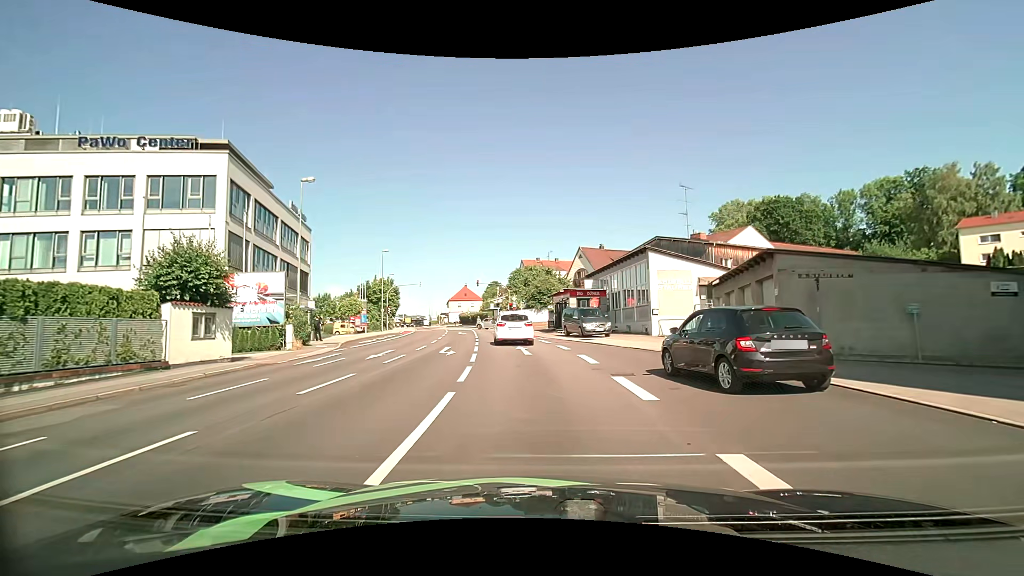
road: tertiary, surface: asphalt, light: Day
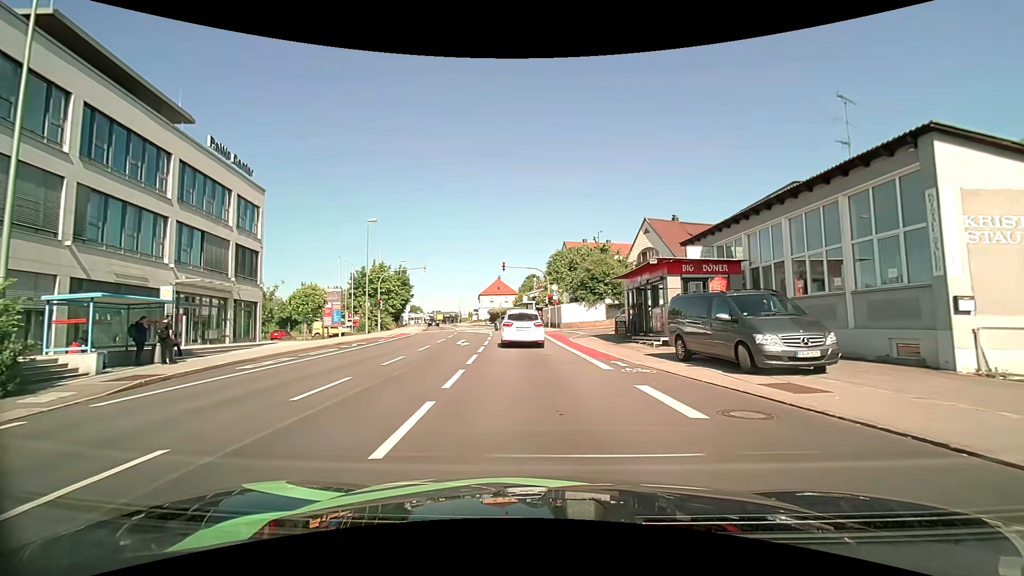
(-0.8, +19.3) m; -4°
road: tertiary_link
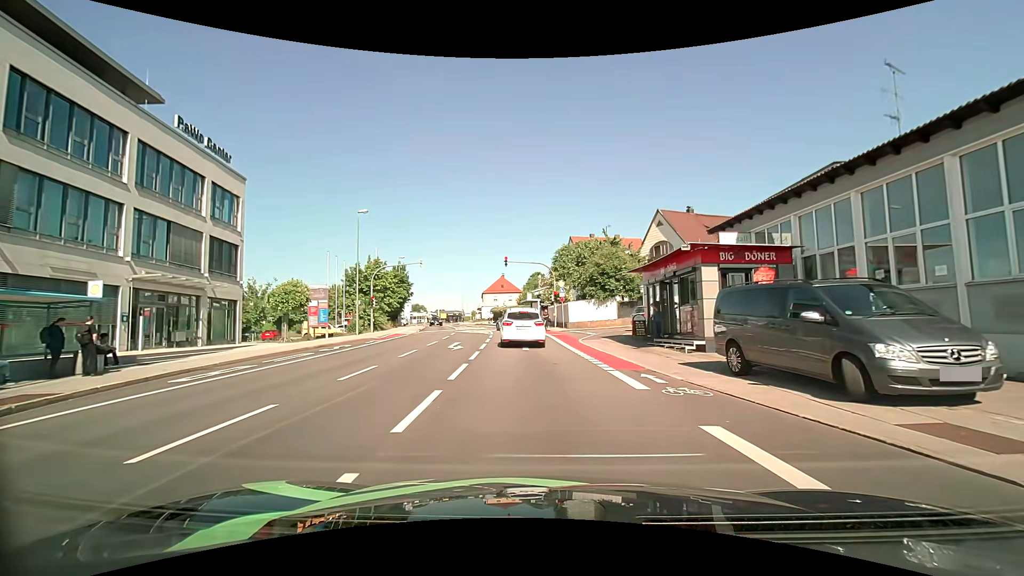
(0.0, +3.5) m; -1°
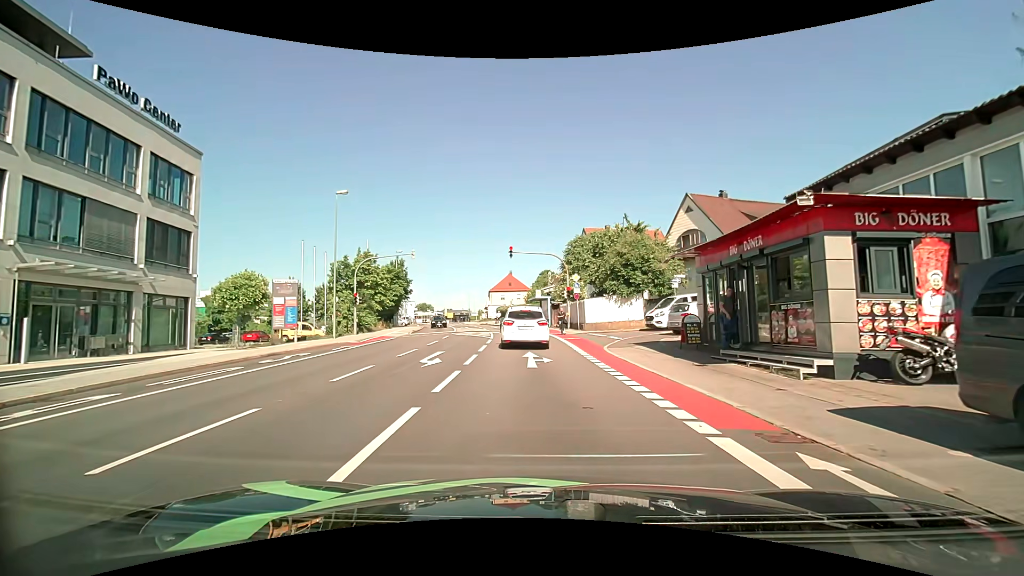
(-0.1, +6.3) m; -1°
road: tertiary
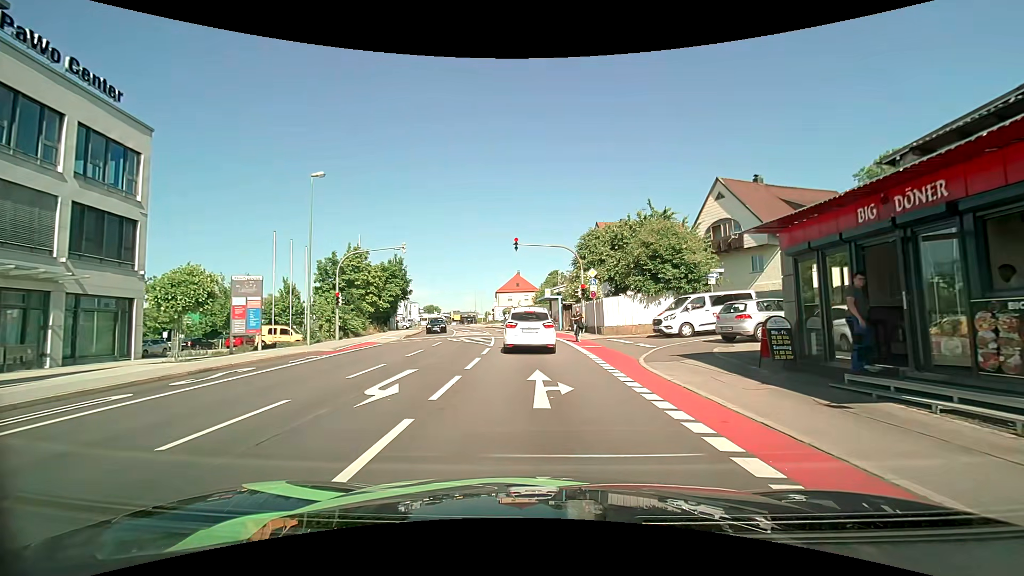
(-0.1, +5.1) m; -2°
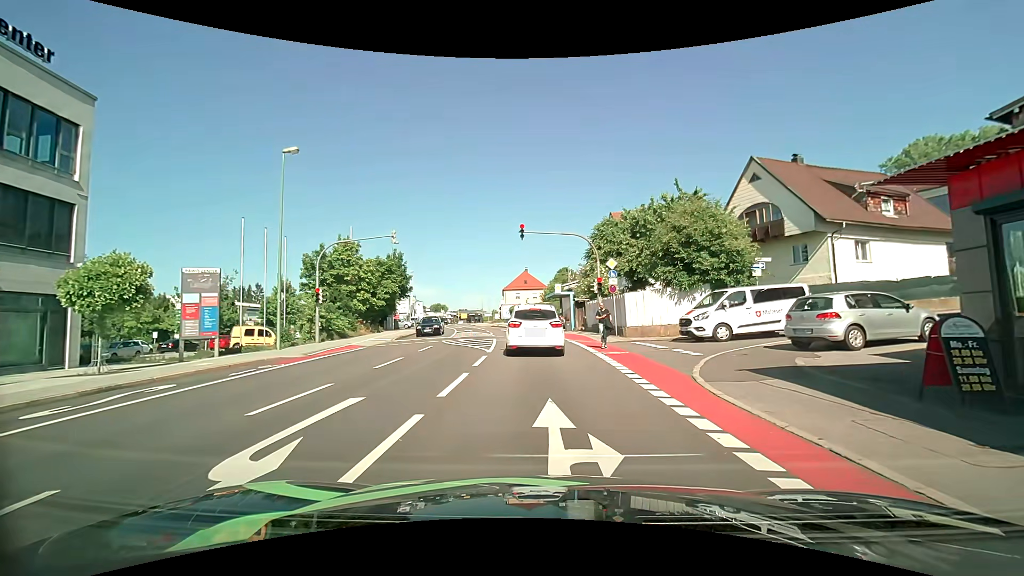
(0.0, +4.4) m; -1°
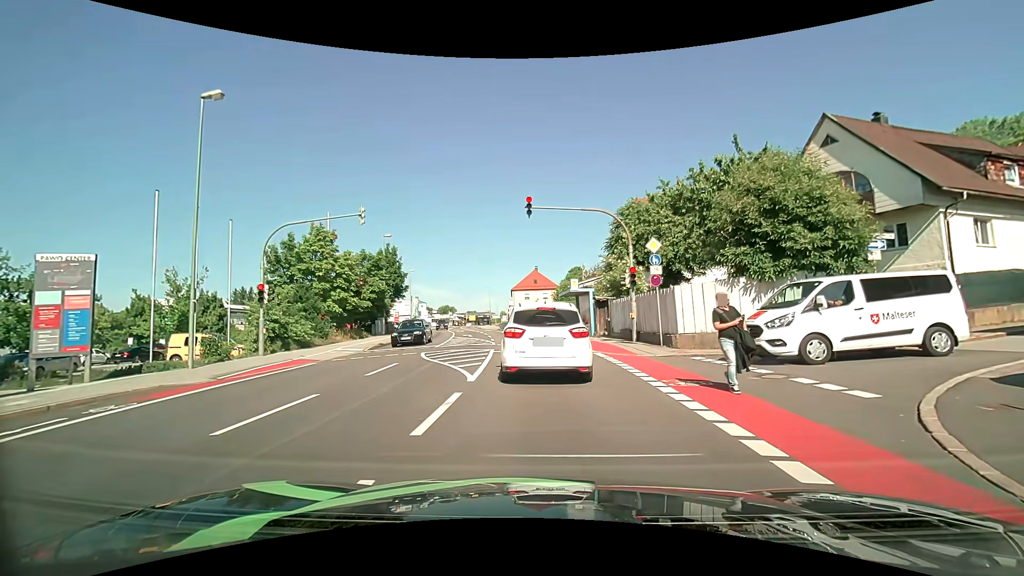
(0.0, +7.0) m; +1°
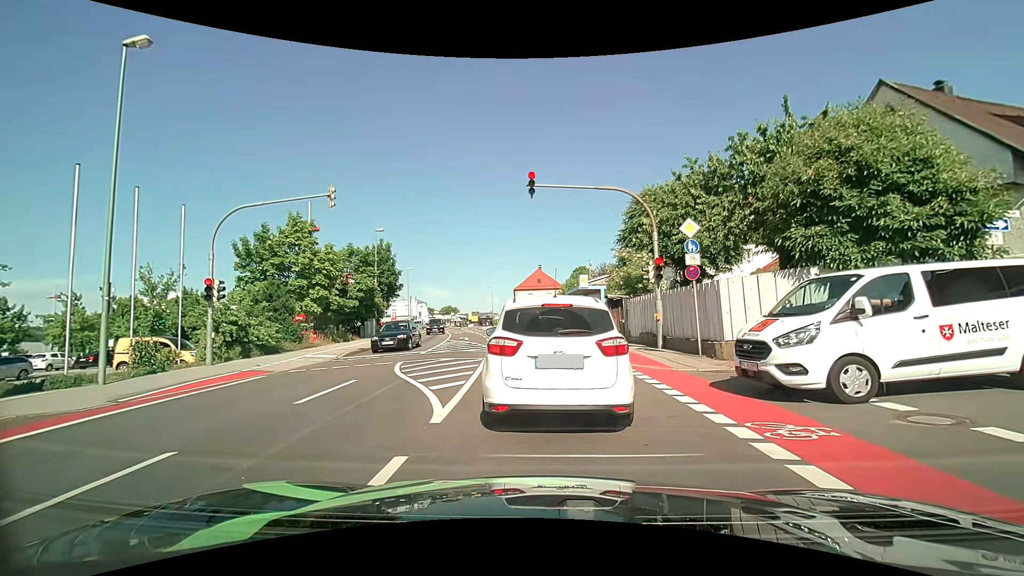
(-0.1, +3.7) m; -2°
(0, +10) (-1, +20) (-1, +30) (-3, +40) (-4, +50) (-6, +60) (-8, +69) (-10, +79) (-12, +89) (-13, +99) m
